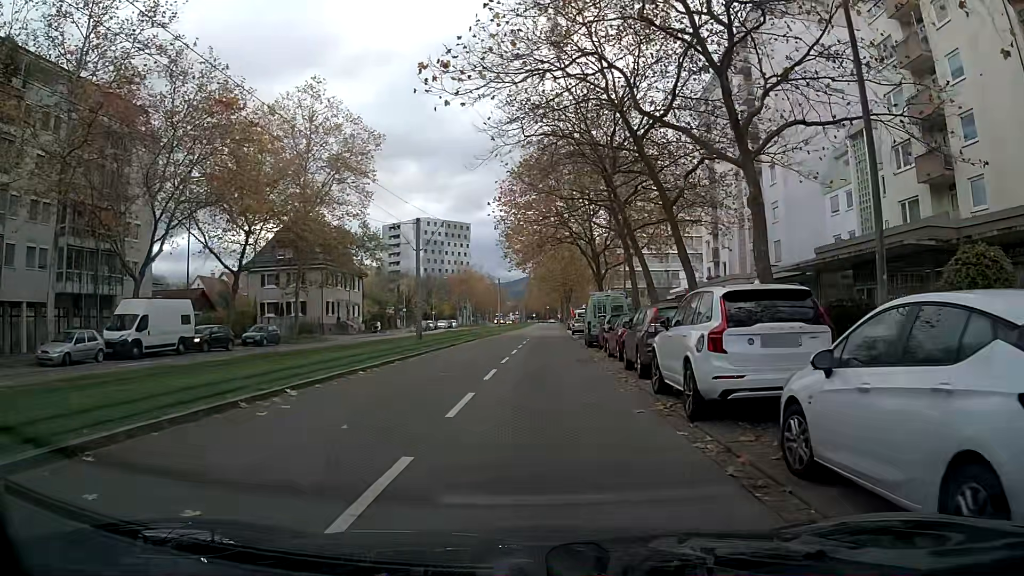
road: tertiary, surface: asphalt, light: Day
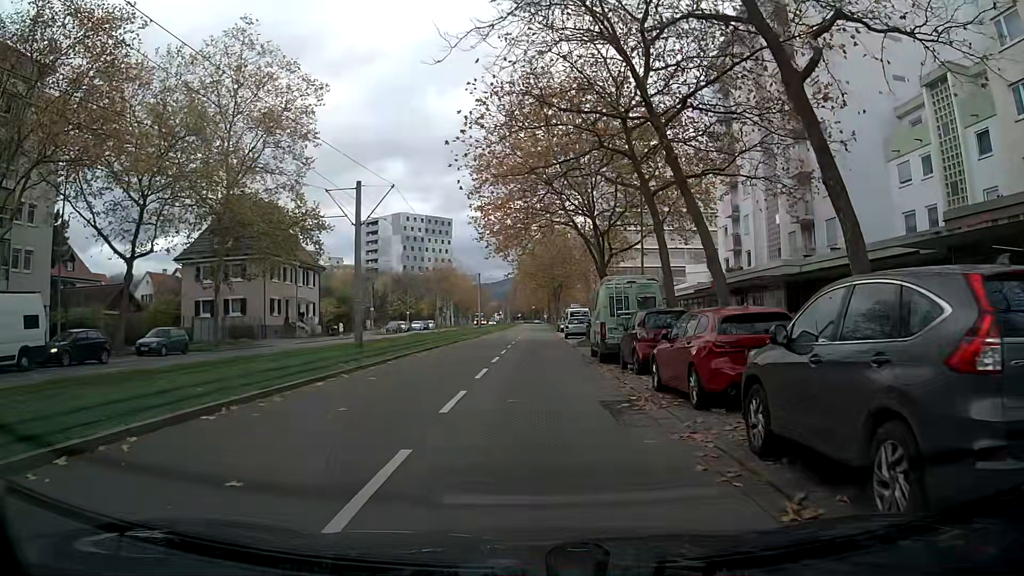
(-0.1, +11.3) m; -1°
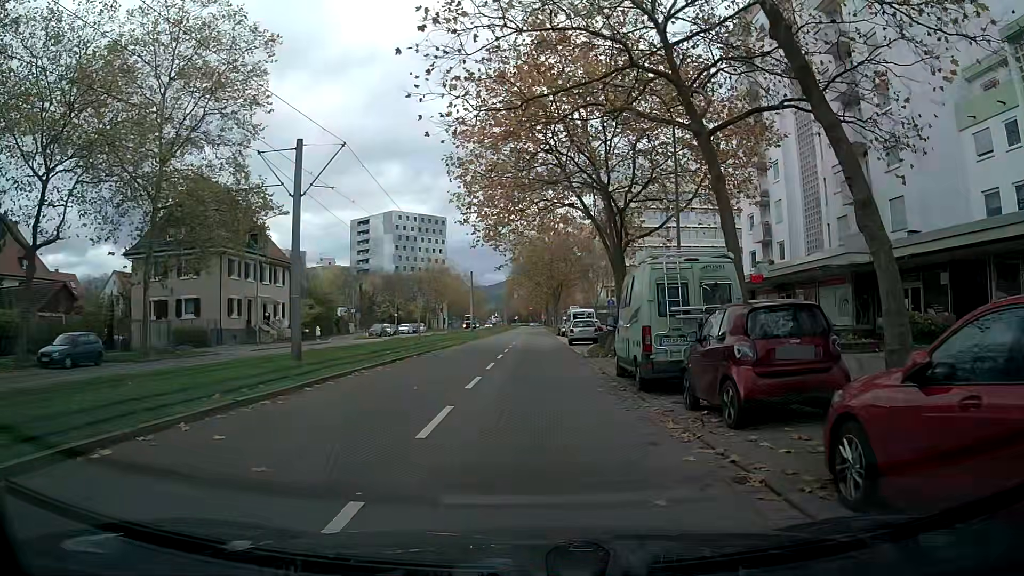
(-0.1, +7.9) m; 0°
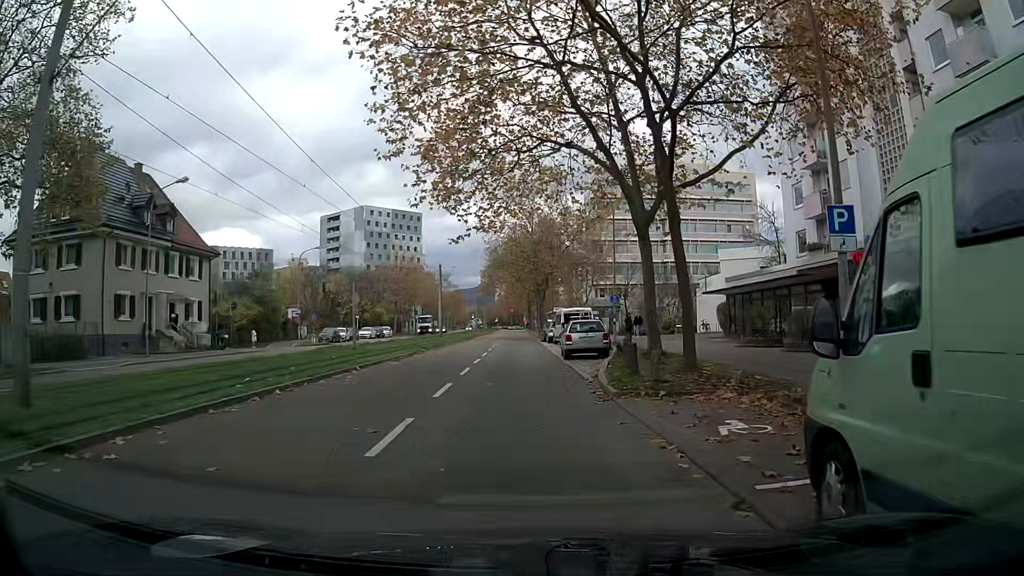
(+0.5, +12.8) m; +4°
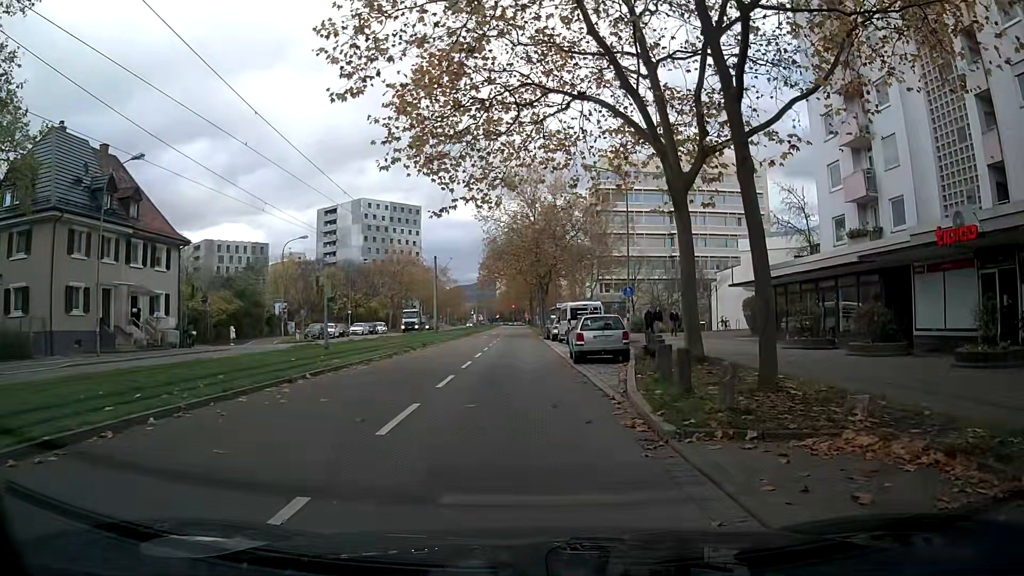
(0.0, +4.9) m; 0°
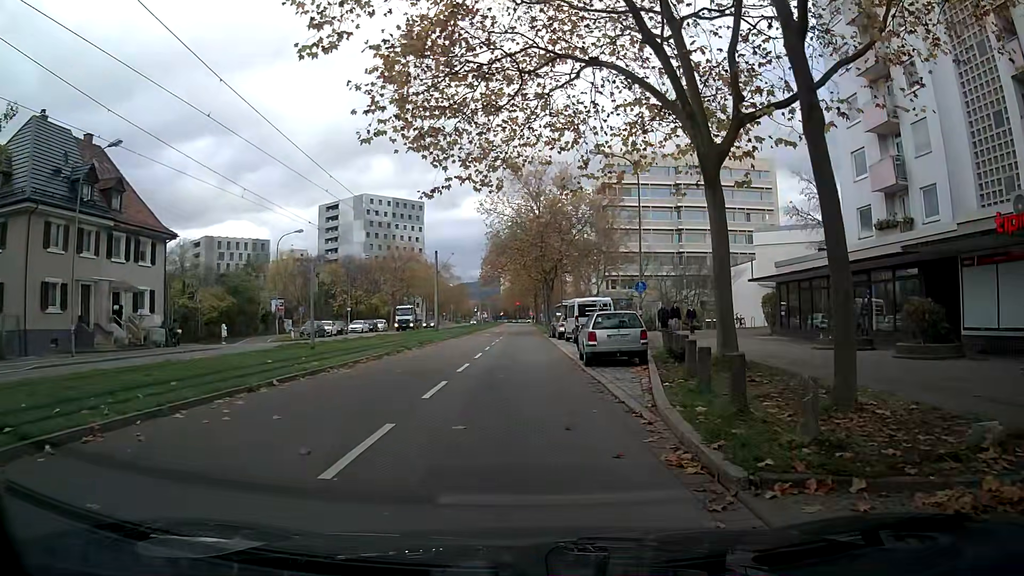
(0.0, +2.4) m; -1°
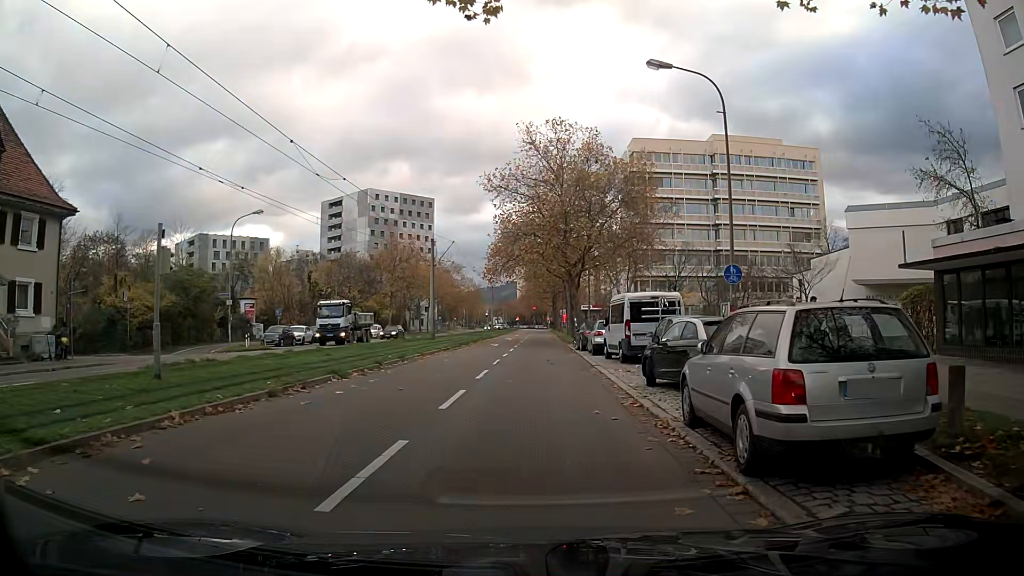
(-0.2, +12.8) m; -2°
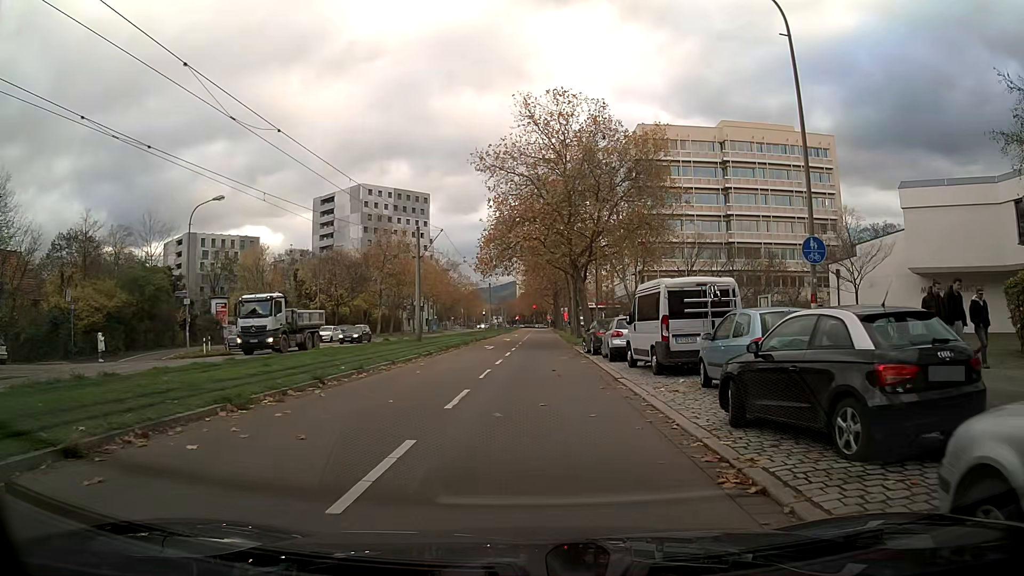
(-0.1, +6.2) m; -1°
(0, +10) (+1, +20) (+1, +30) (+1, +40) (+1, +50) (+2, +60) (+2, +70) (+2, +80) (+2, +90) (+2, +100) m
